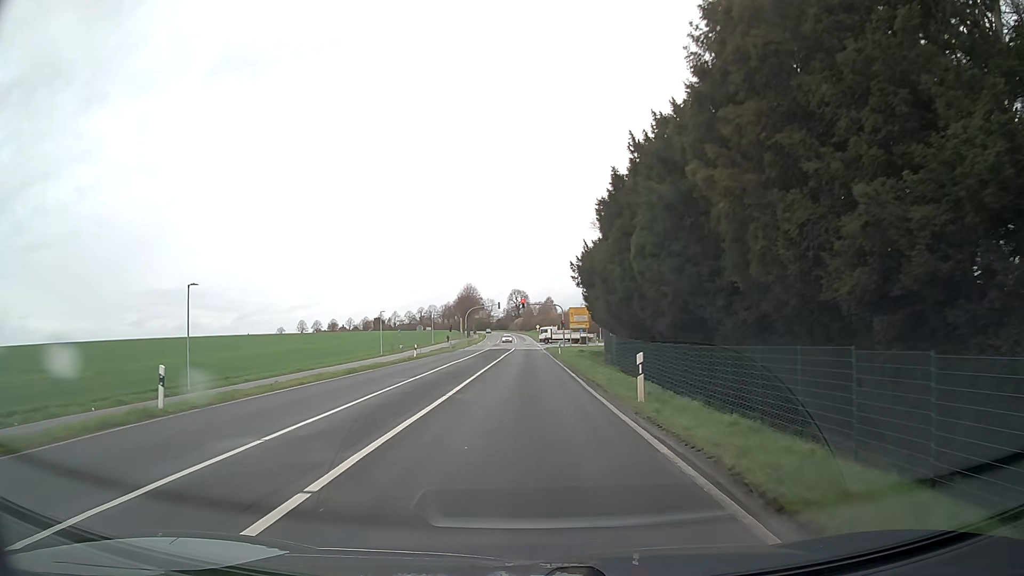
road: secondary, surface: asphalt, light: Day
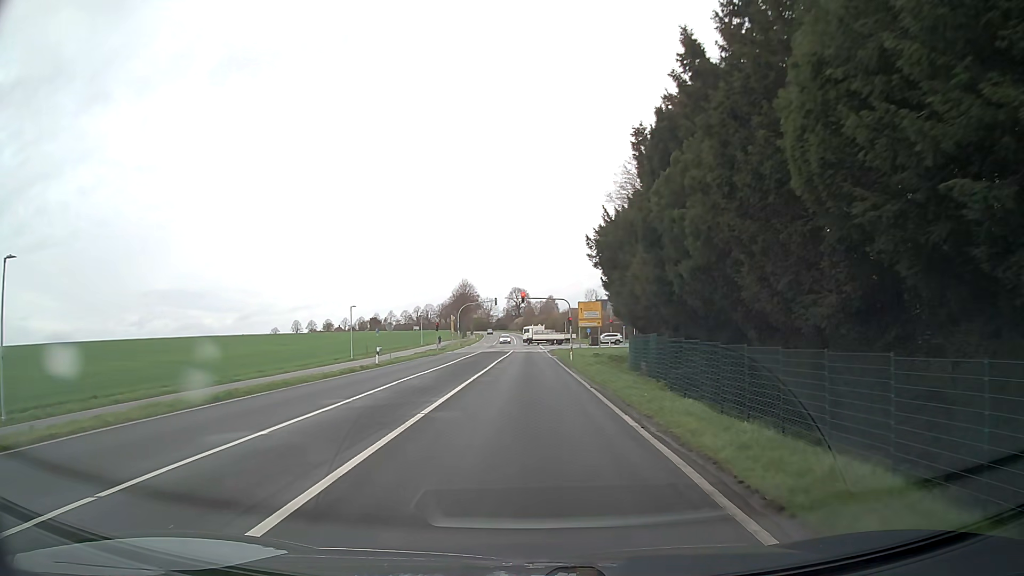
(0.0, +13.9) m; 0°
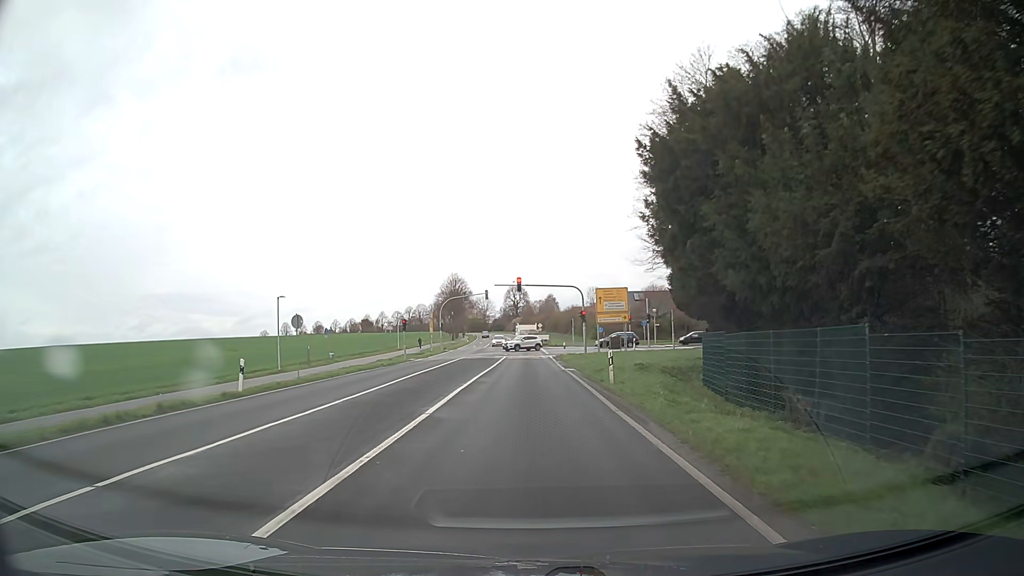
(0.0, +19.5) m; 0°
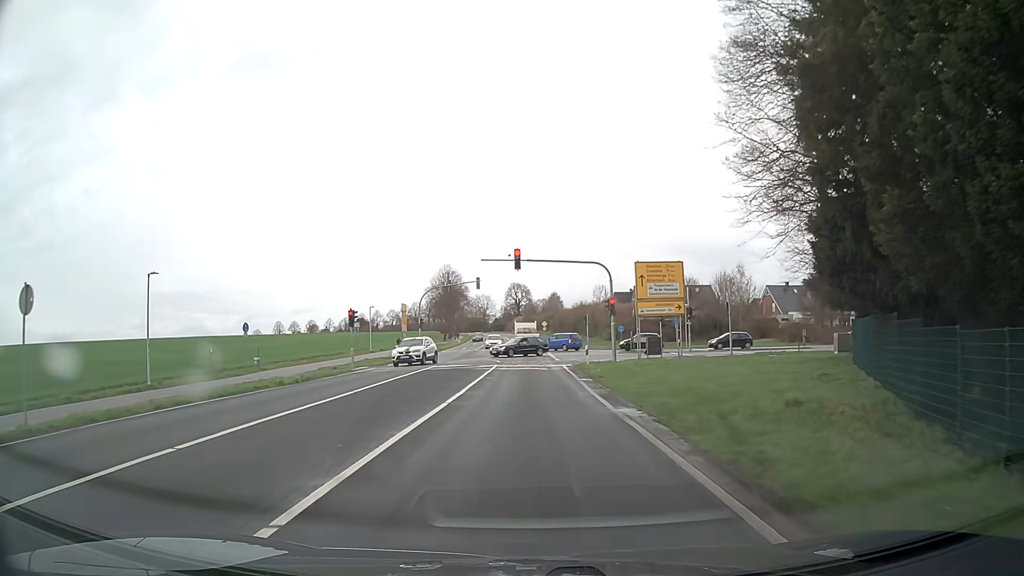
(0.0, +17.6) m; 0°
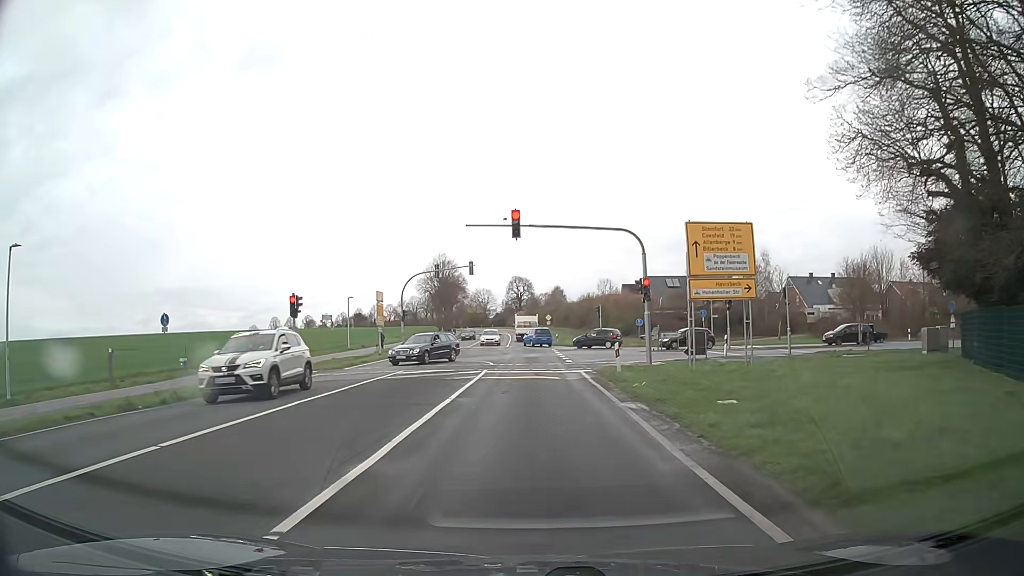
(0.0, +10.2) m; 0°
